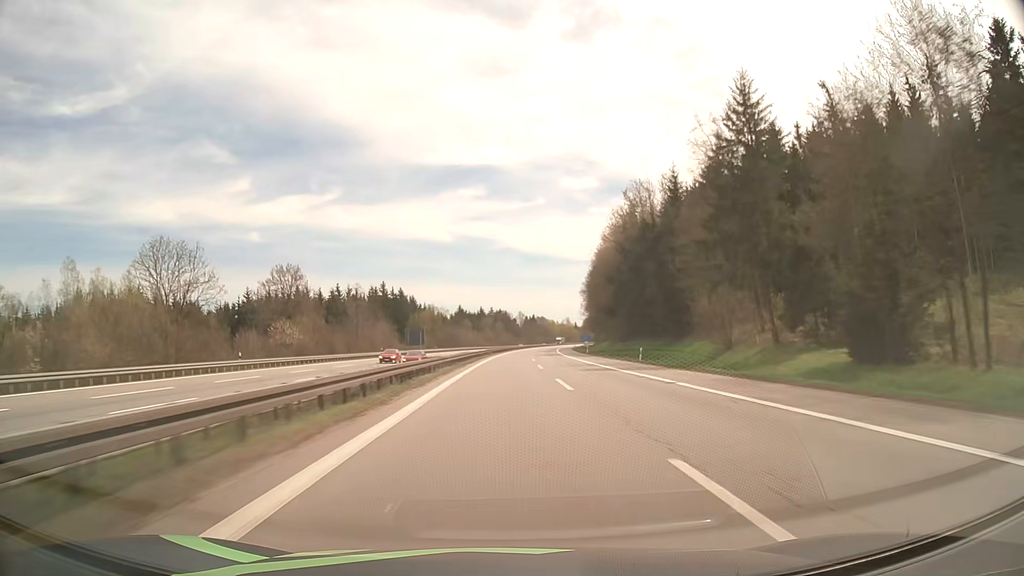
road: motorway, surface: asphalt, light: Day
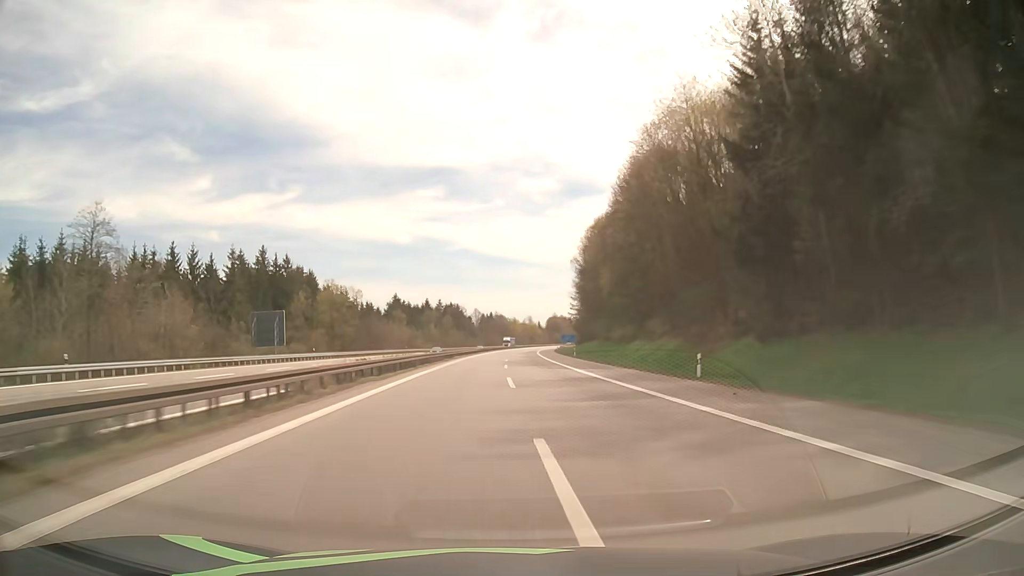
(+1.9, +69.7) m; +3°
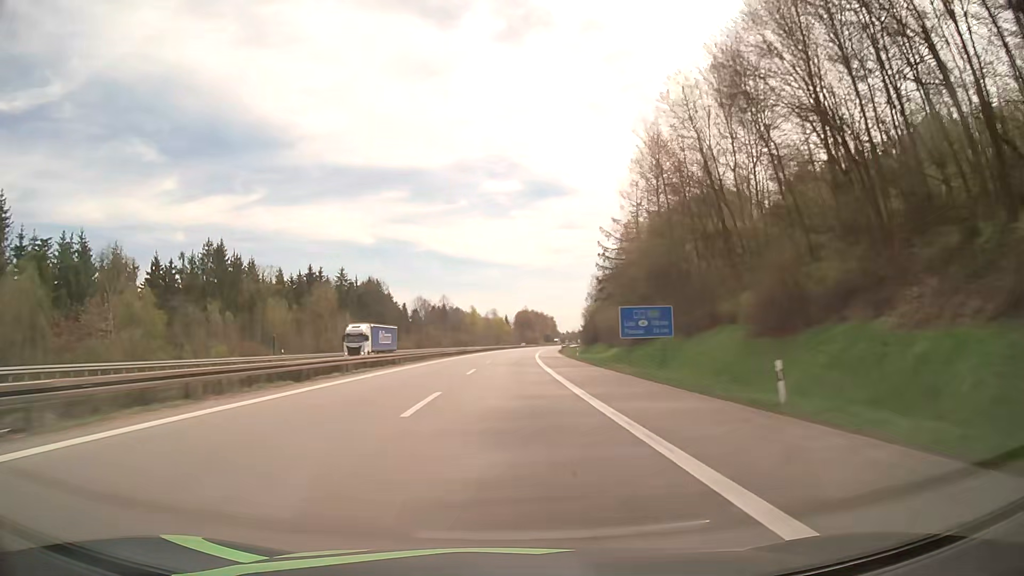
(+3.7, +116.3) m; +3°
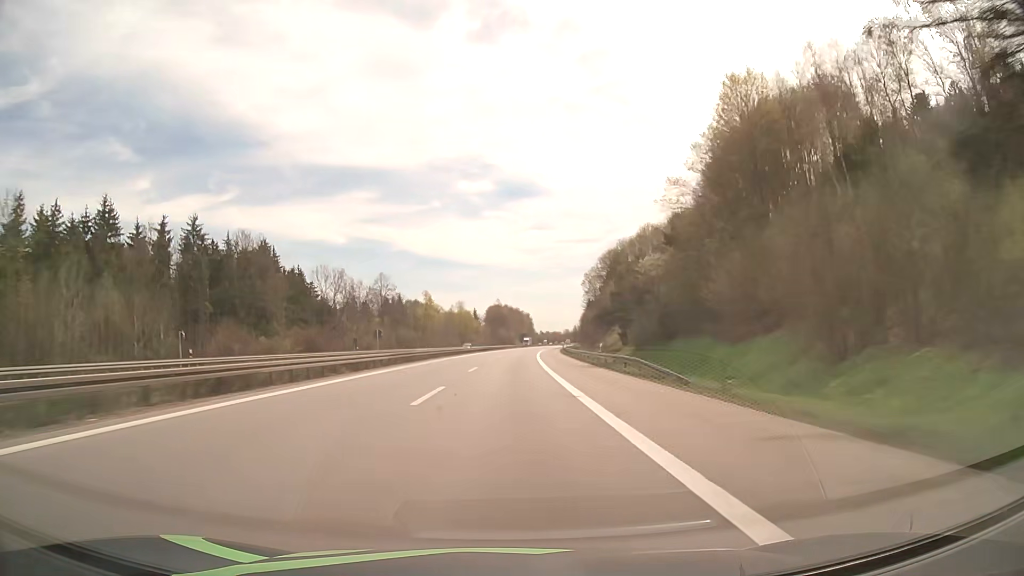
(+1.5, +69.2) m; +2°
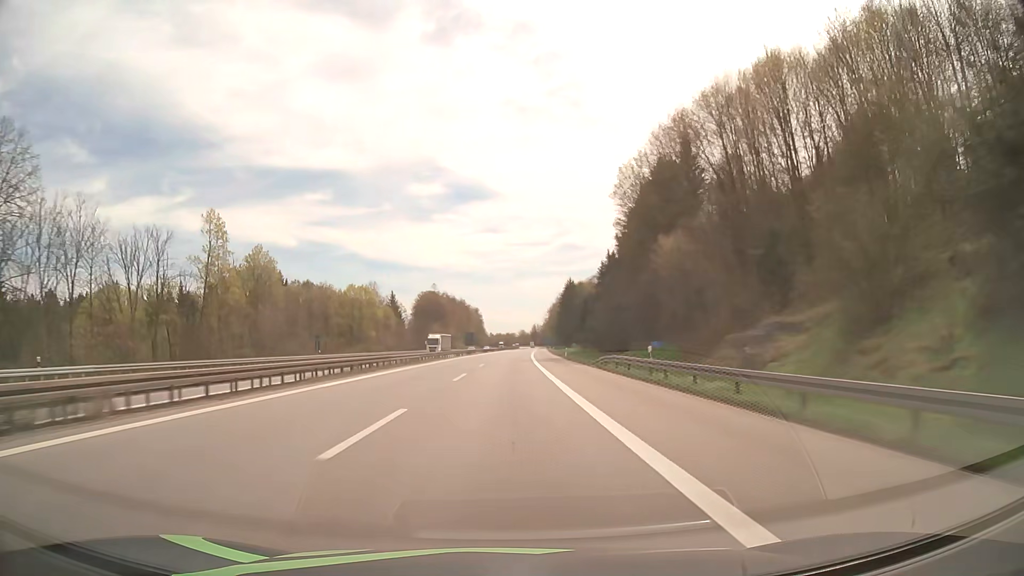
(+4.4, +113.9) m; +4°
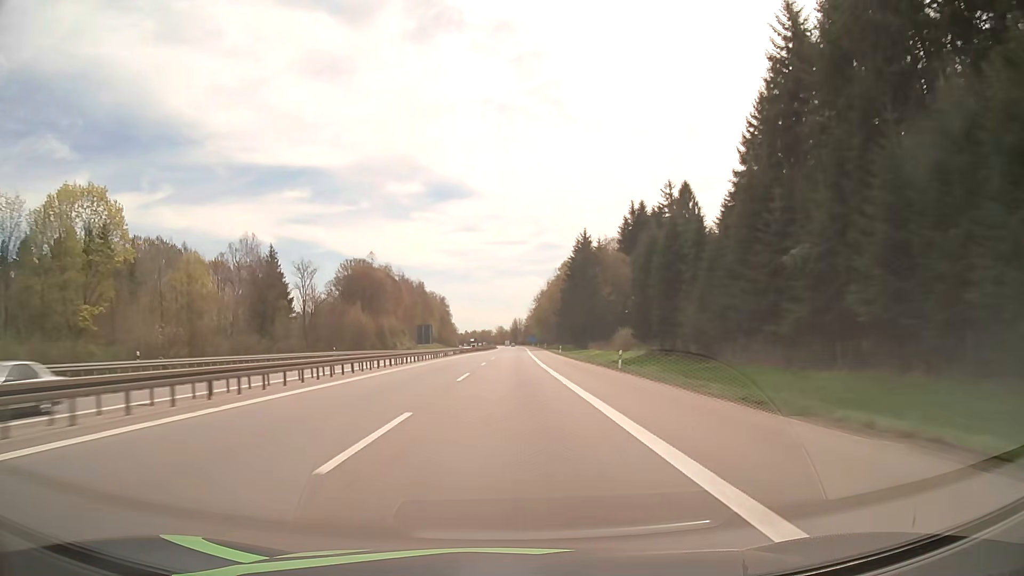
(+1.6, +90.3) m; +2°
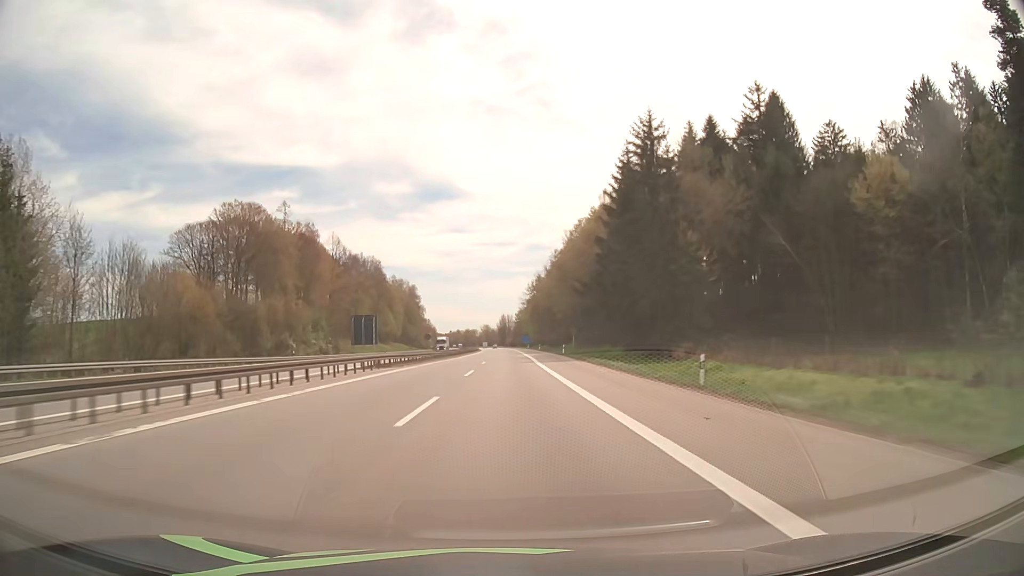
(+0.7, +67.3) m; +1°
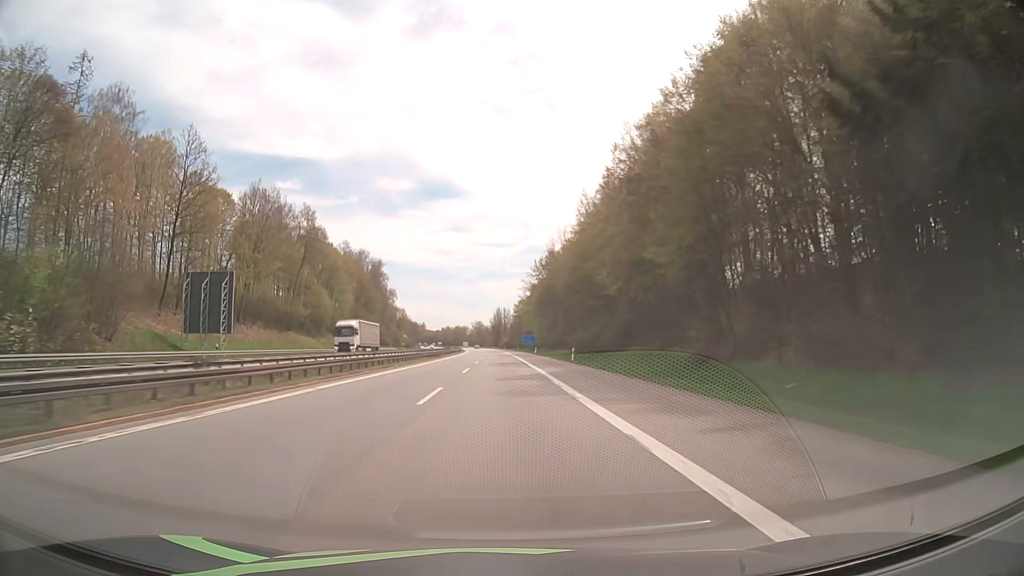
(+0.2, +67.1) m; 0°
(0, +10) (0, +20) (0, +30) (0, +40) (0, +50) (0, +60) (0, +70) (-1, +80) (-1, +90) (-1, +100) m
